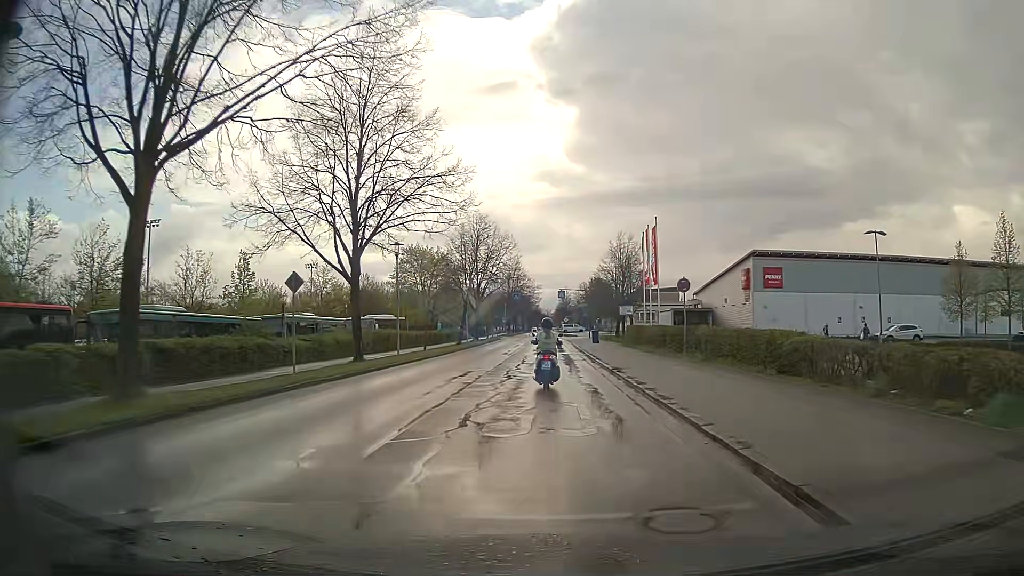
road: residential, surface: asphalt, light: Day
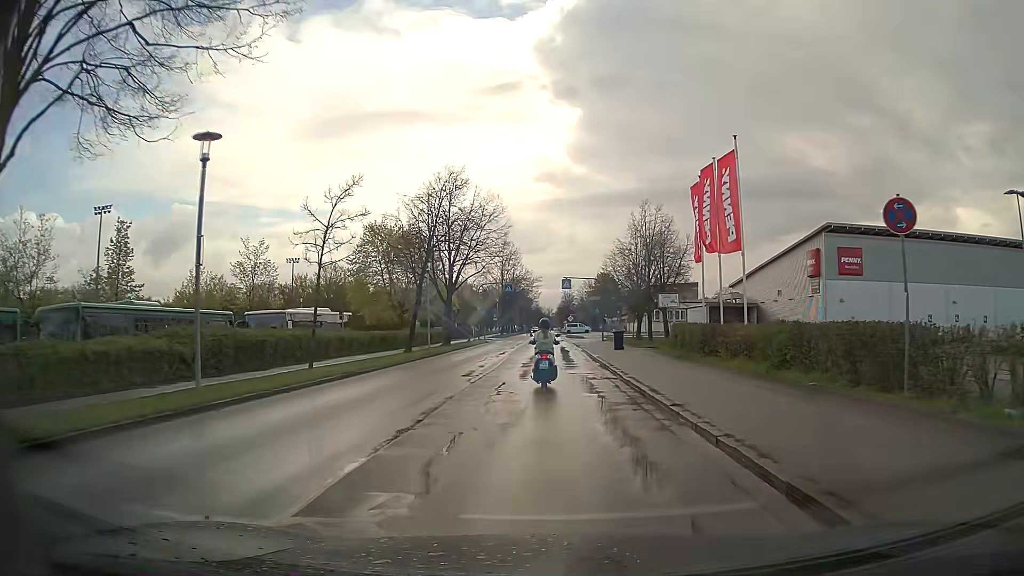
(0.0, +17.9) m; 0°
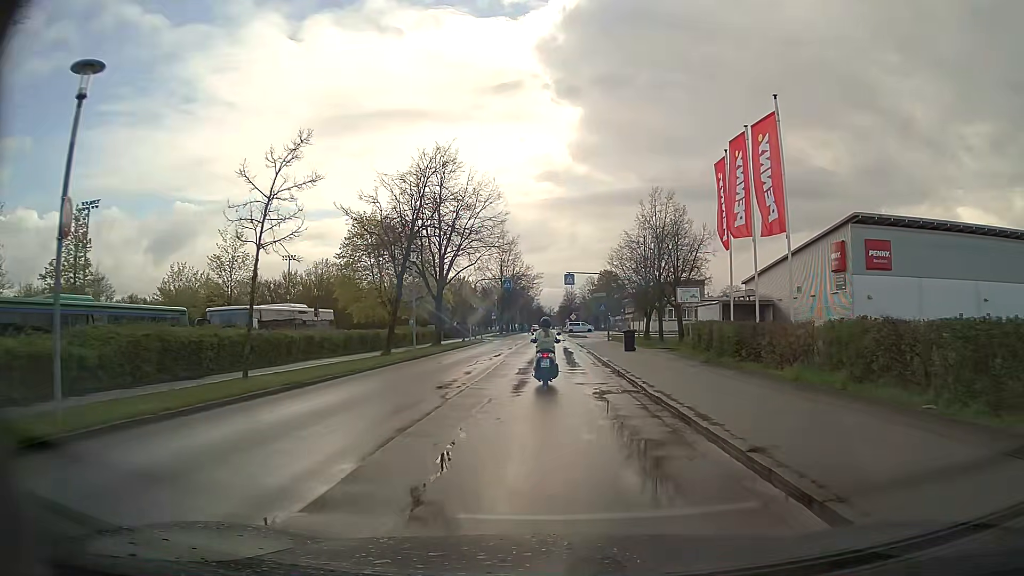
(0.0, +4.4) m; 0°
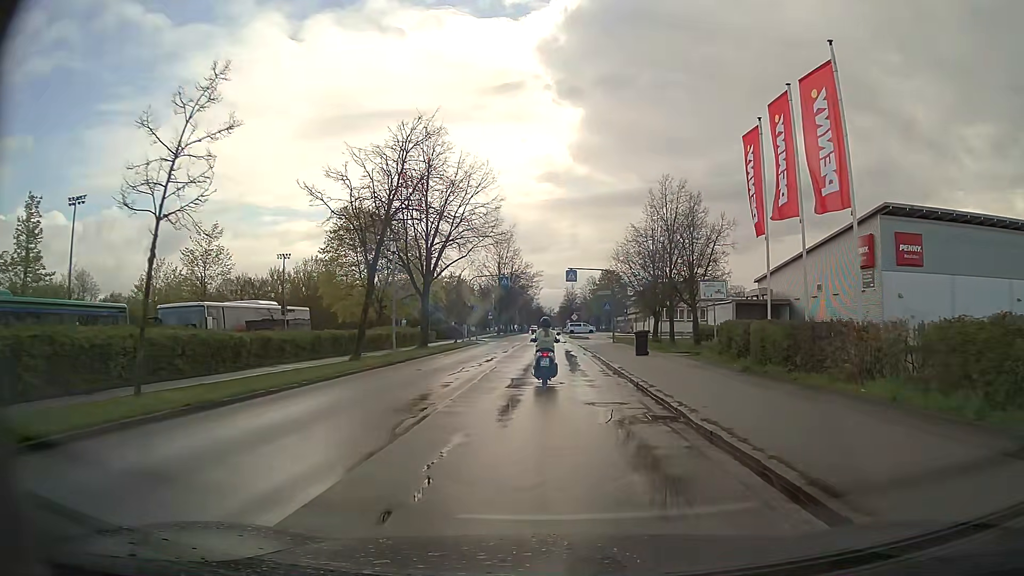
(0.0, +4.3) m; 0°
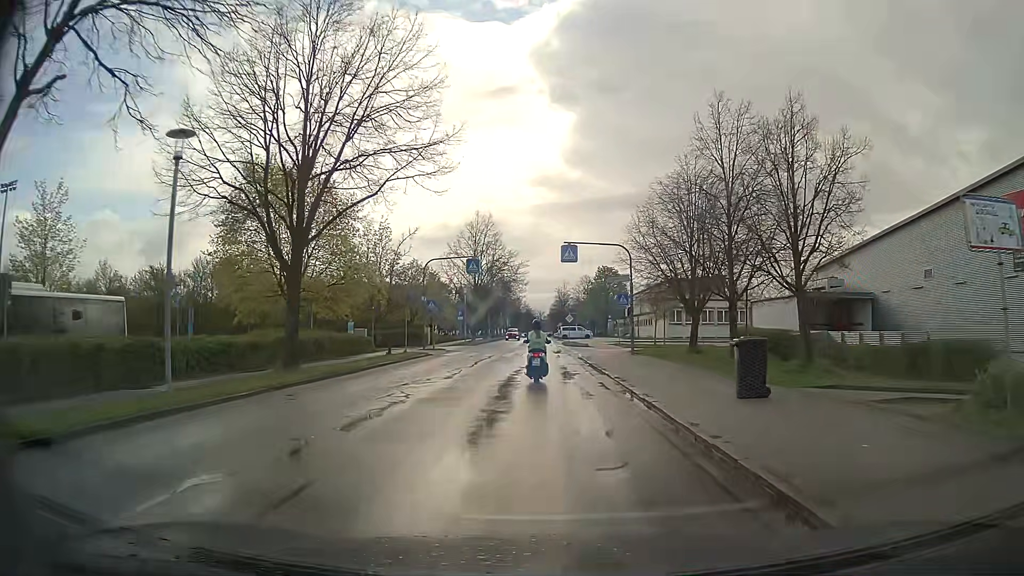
(+0.1, +17.1) m; +1°
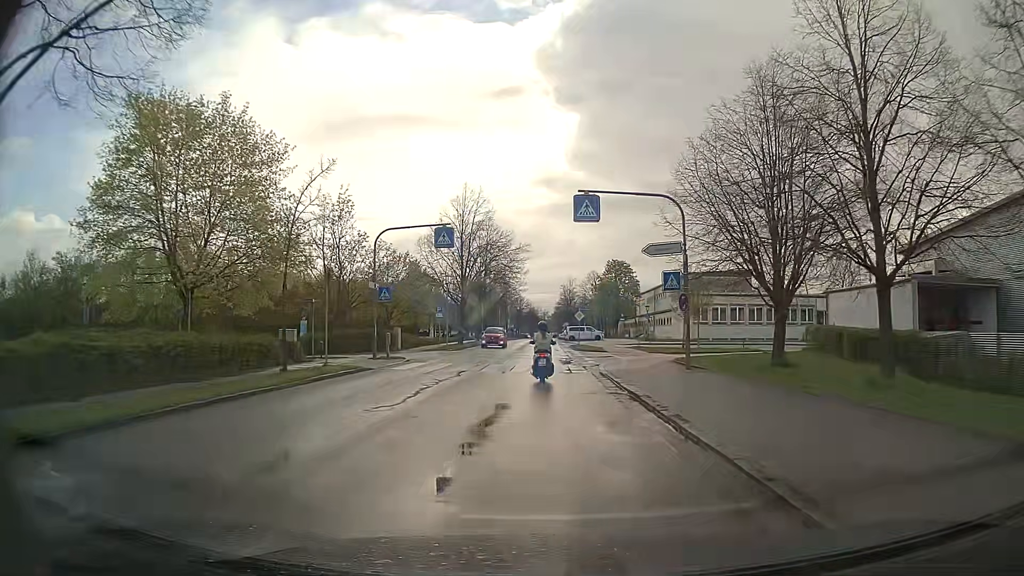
(-0.2, +12.7) m; -1°
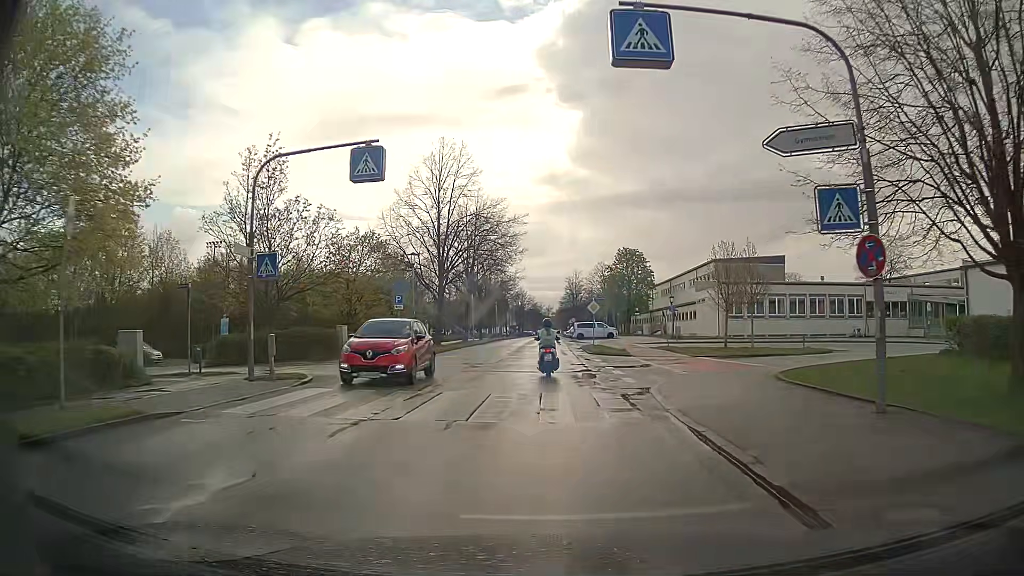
(0.0, +12.7) m; -1°
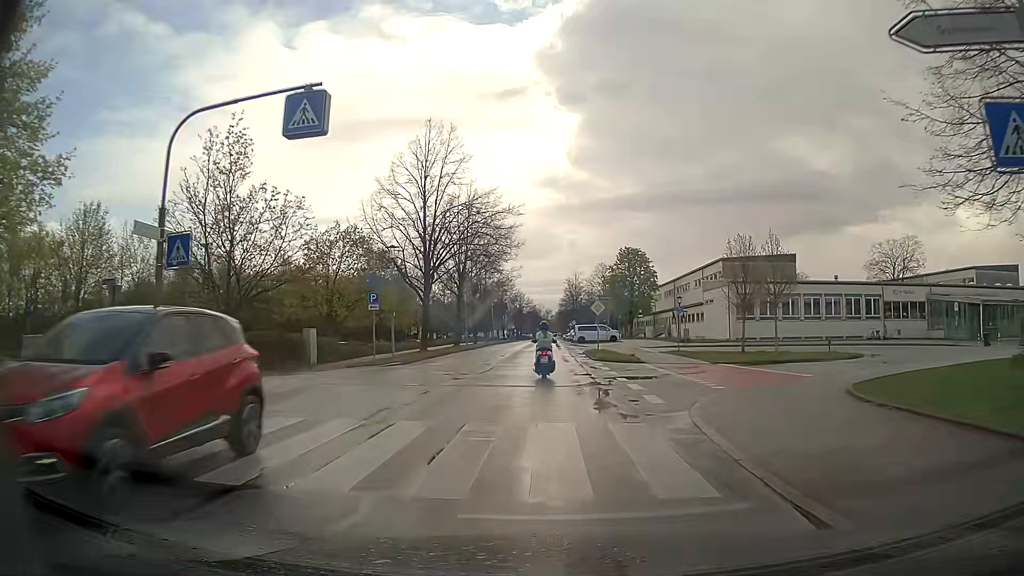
(0.0, +4.3) m; 0°
(0, +10) (0, +20) (0, +30) (0, +40) (0, +50) (0, +60) (0, +70) (0, +80) (0, +90) (0, +100) m
